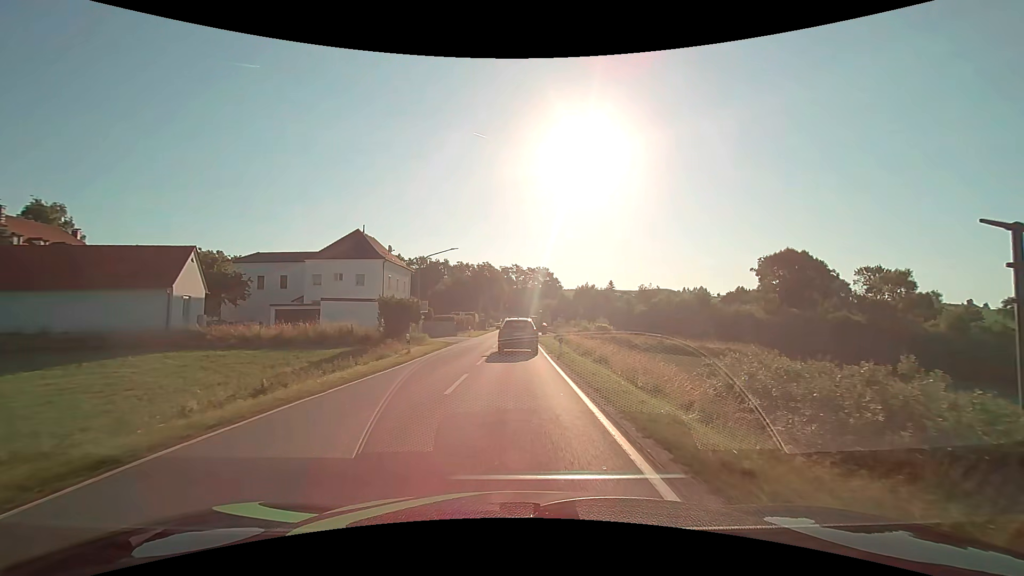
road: secondary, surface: asphalt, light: Day
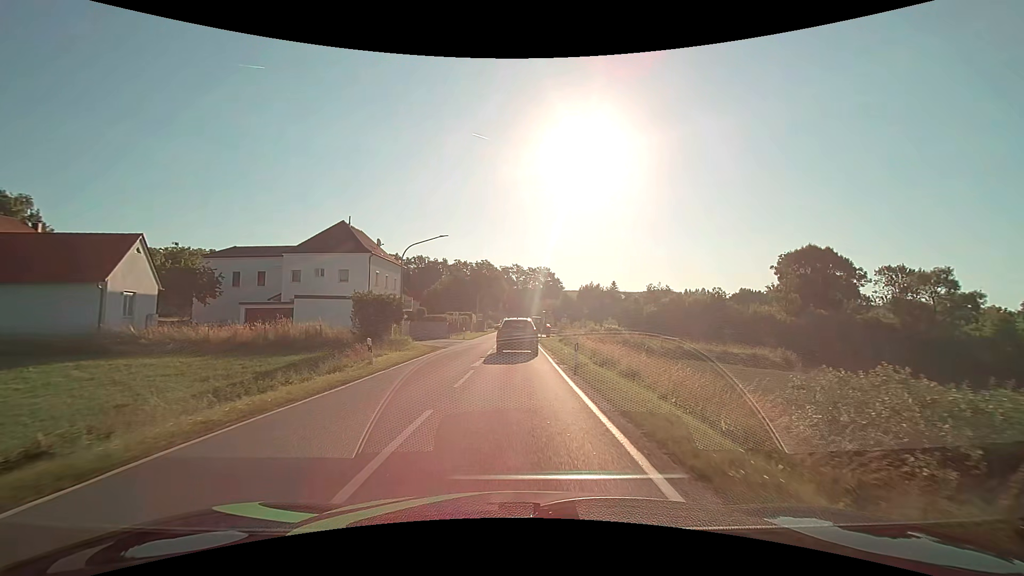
(0.0, +5.9) m; 0°
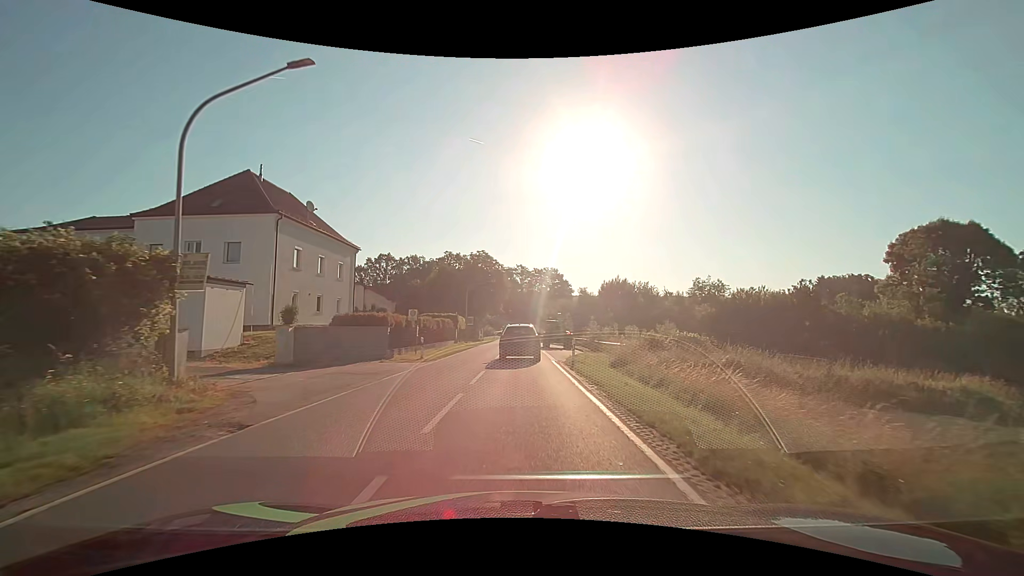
(0.0, +22.5) m; 0°
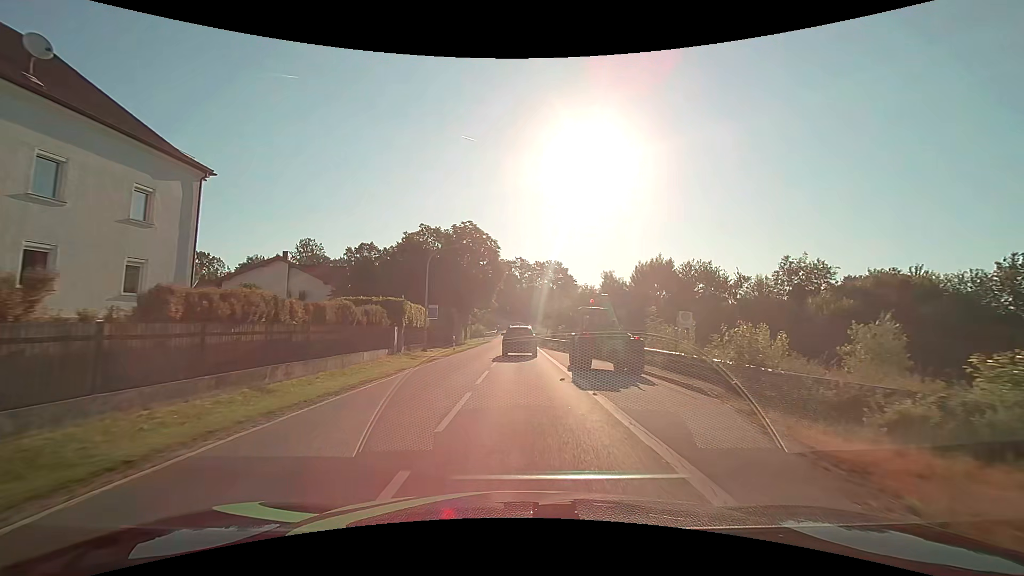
(0.0, +24.3) m; 0°
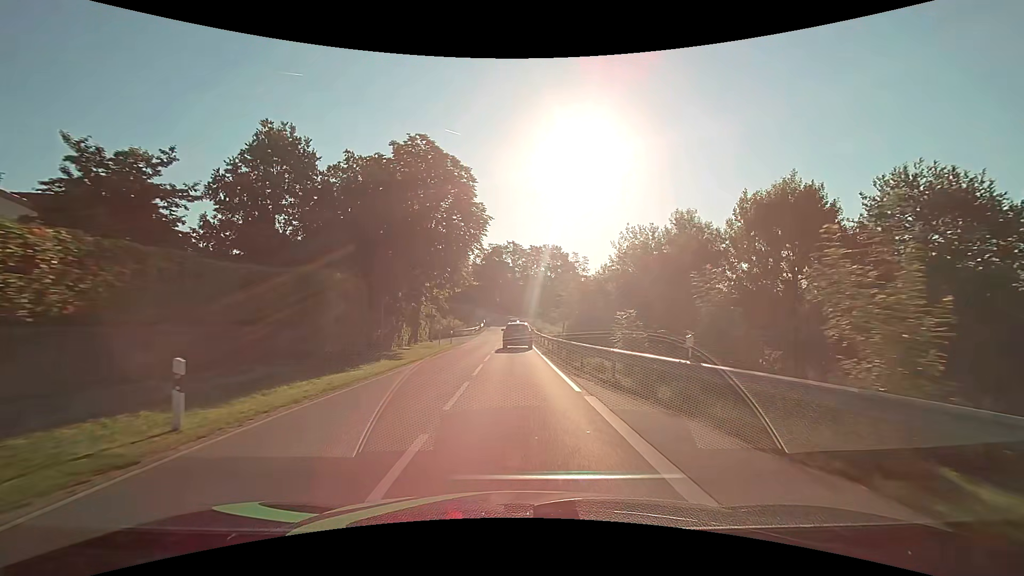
(+0.2, +28.7) m; +1°
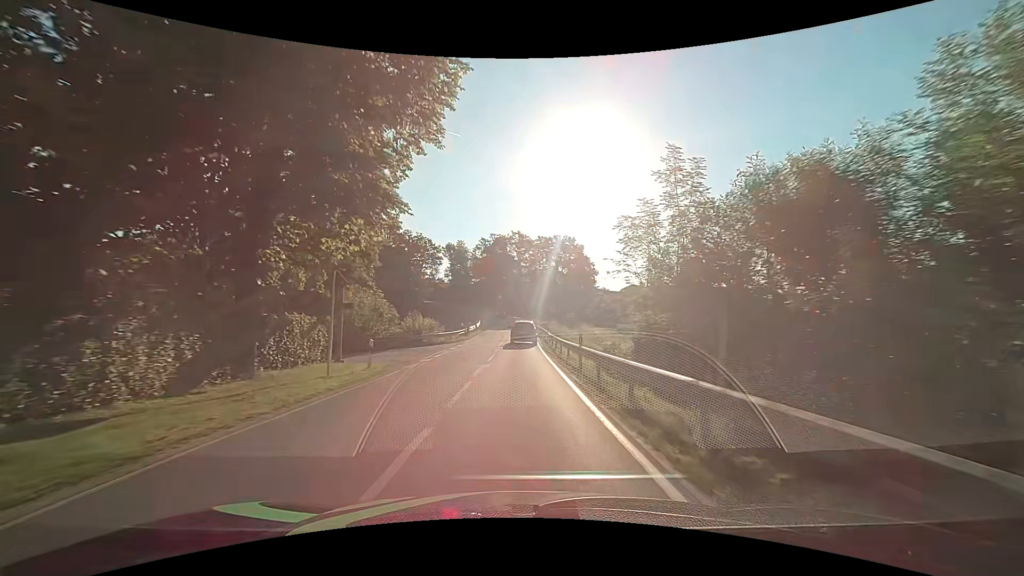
(-0.2, +23.7) m; -1°
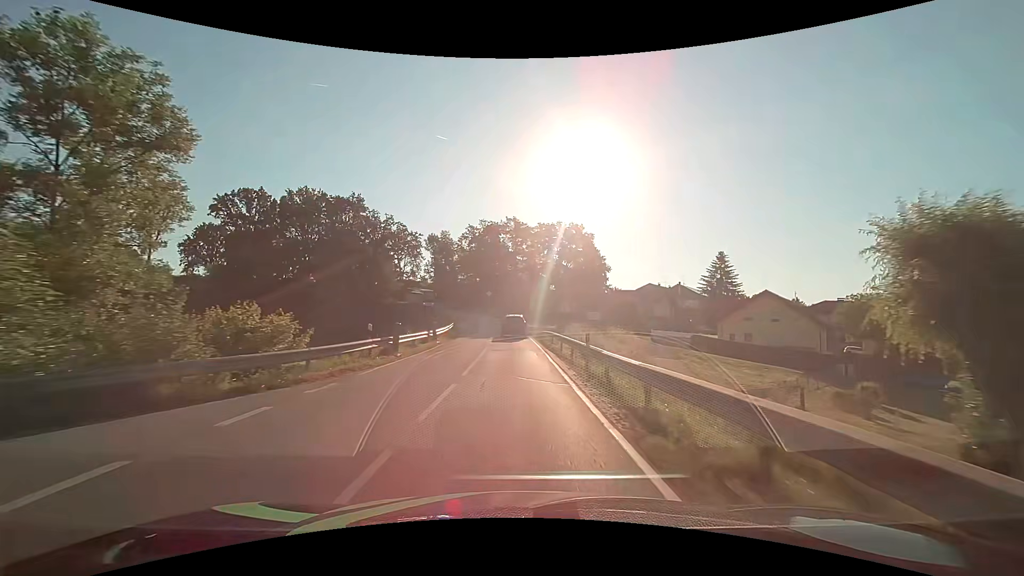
(+0.1, +26.0) m; +1°
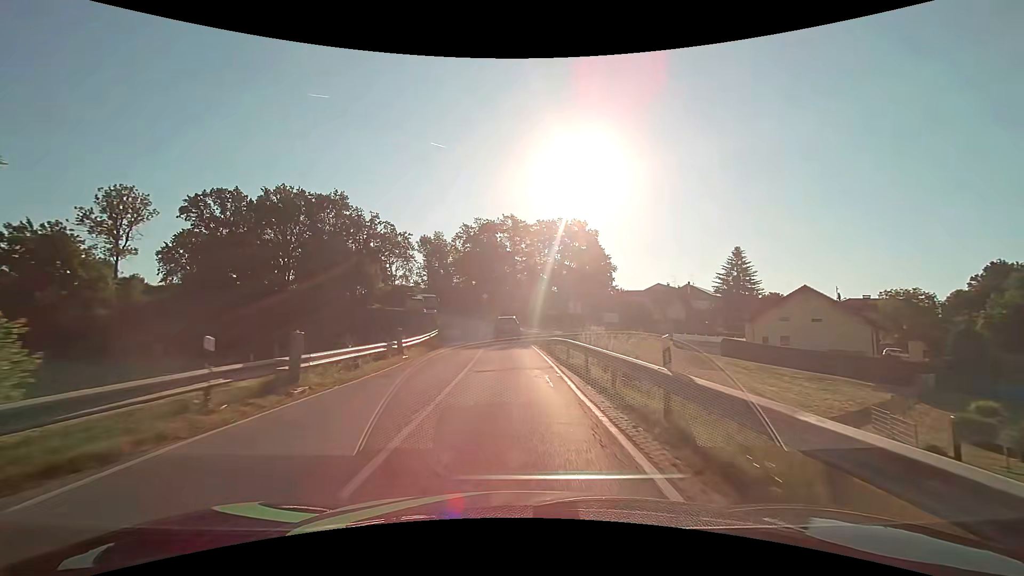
(0.0, +8.9) m; 0°
(0, +10) (0, +20) (-1, +30) (-1, +40) (-2, +50) (-4, +60) (-7, +69) (-10, +79) (-13, +88) (-17, +97) m
